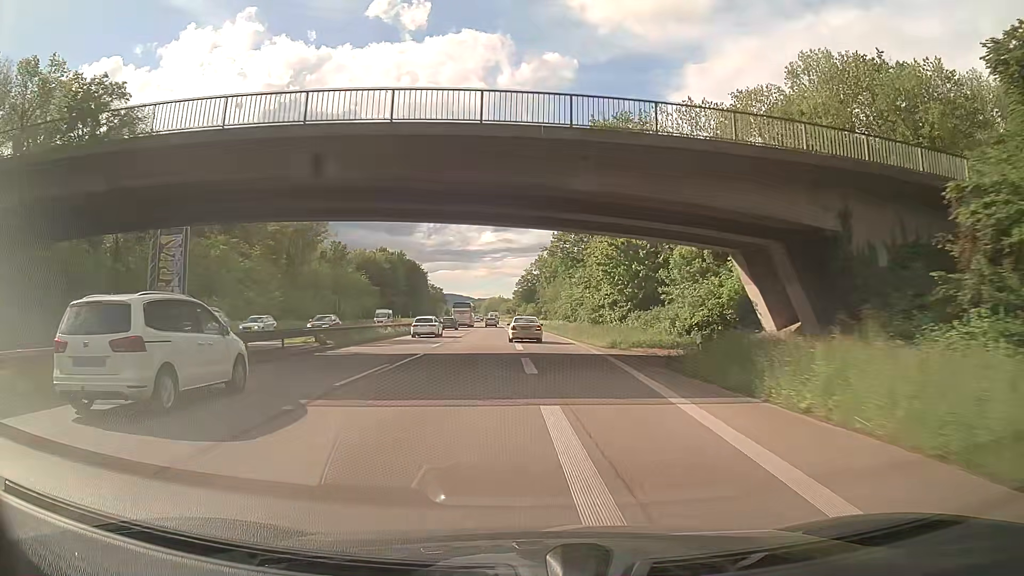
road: trunk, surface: asphalt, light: Day
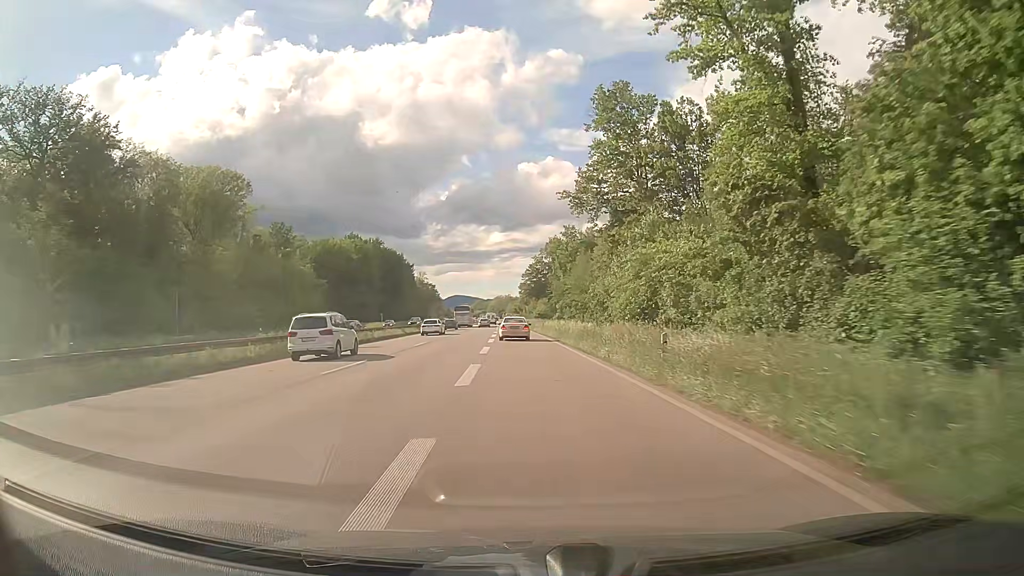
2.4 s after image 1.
(-0.9, +50.6) m; -1°
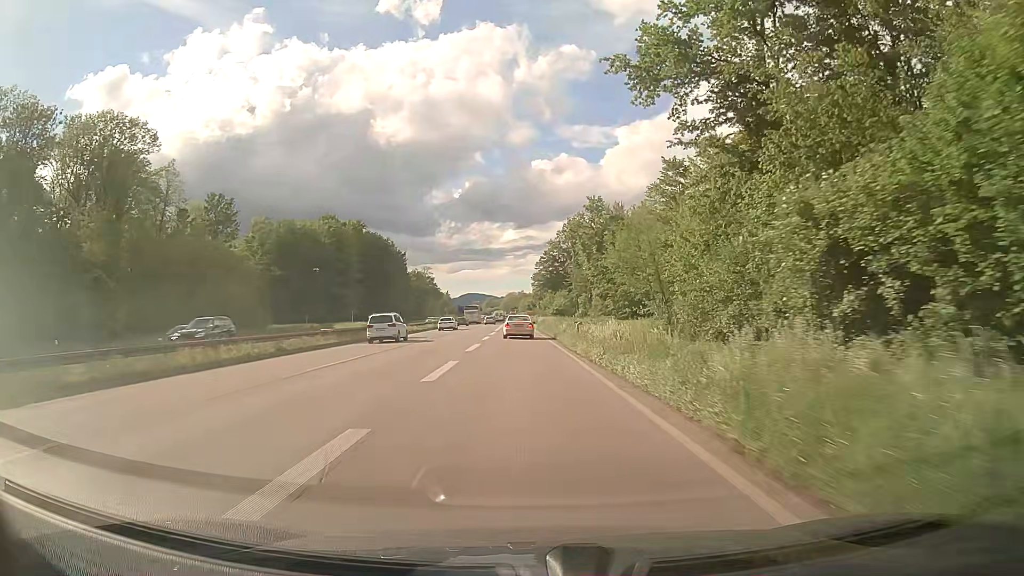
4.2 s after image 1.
(-0.3, +35.3) m; -1°
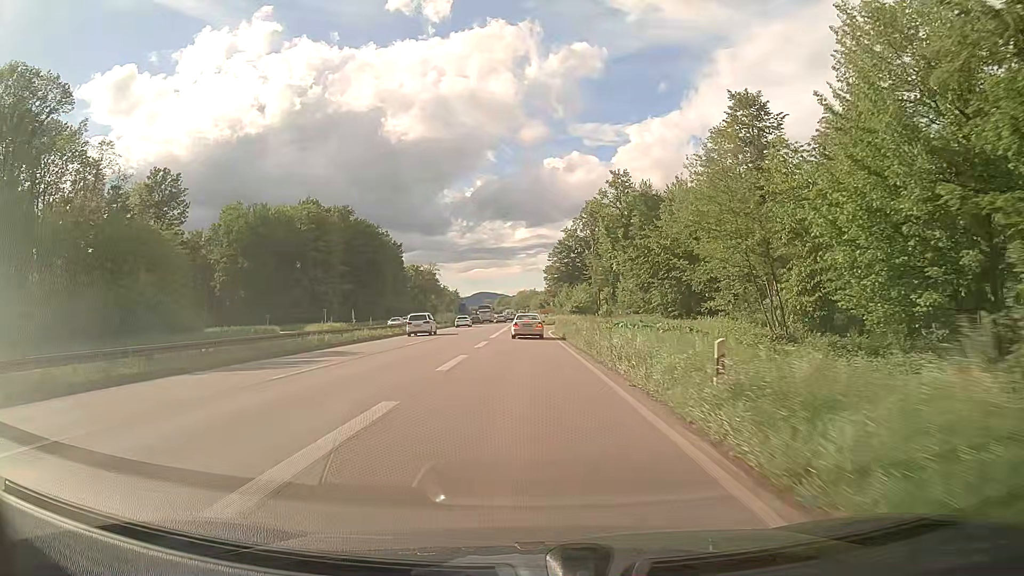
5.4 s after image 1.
(-0.4, +21.5) m; -1°
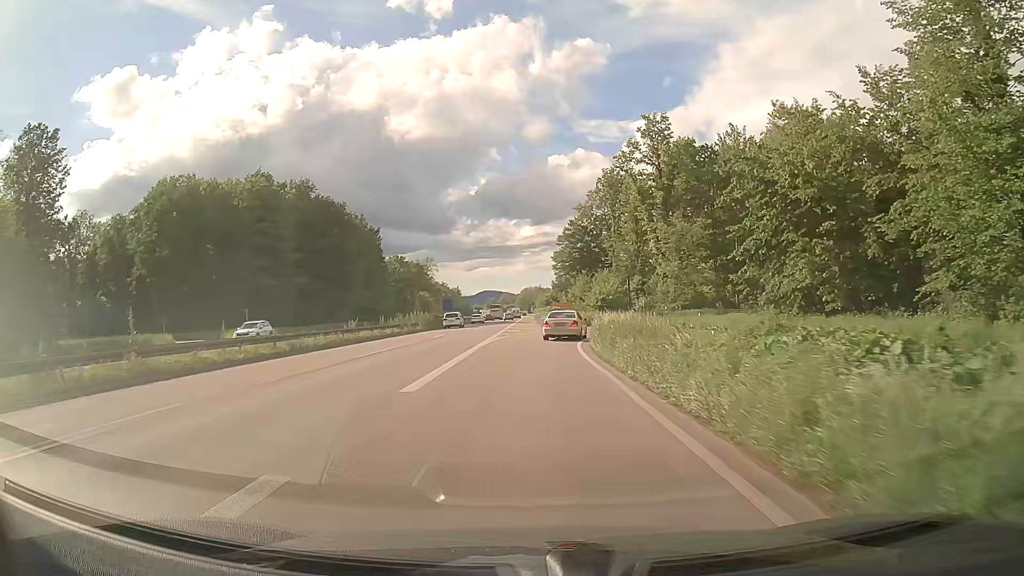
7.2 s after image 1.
(-0.2, +28.5) m; -1°
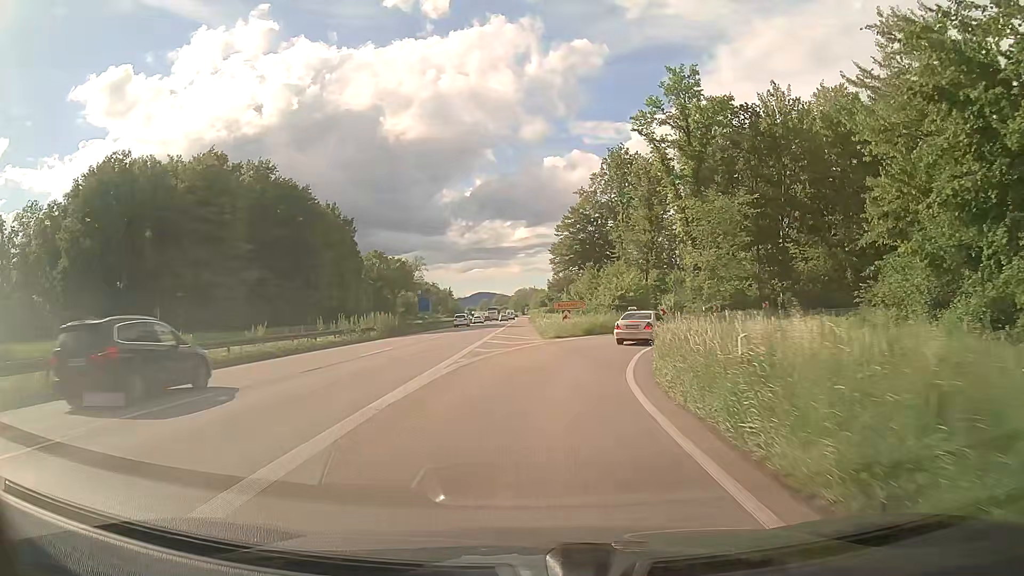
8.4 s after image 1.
(+0.1, +16.2) m; +1°
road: trunk_link
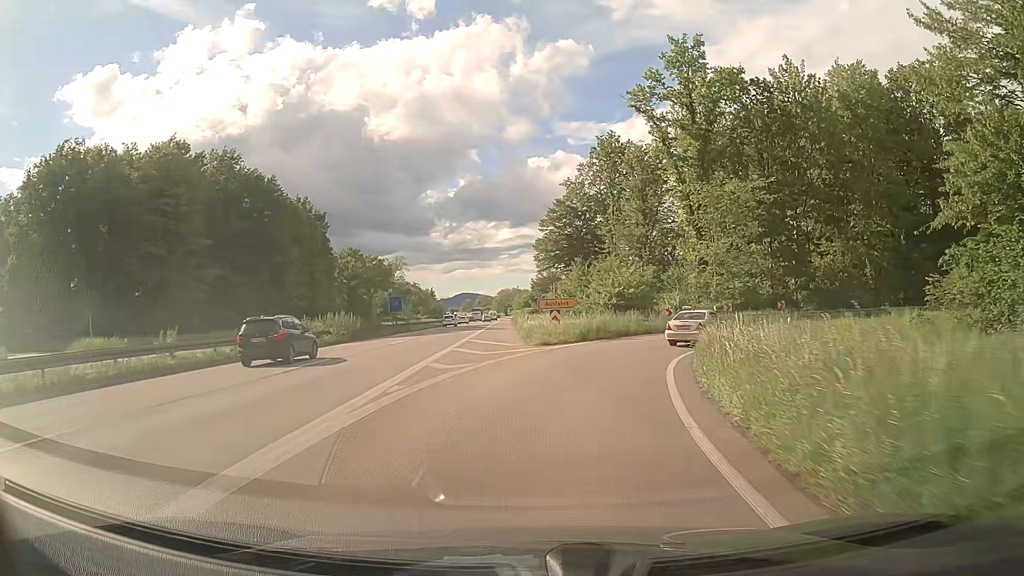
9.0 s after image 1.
(+0.1, +7.3) m; +1°
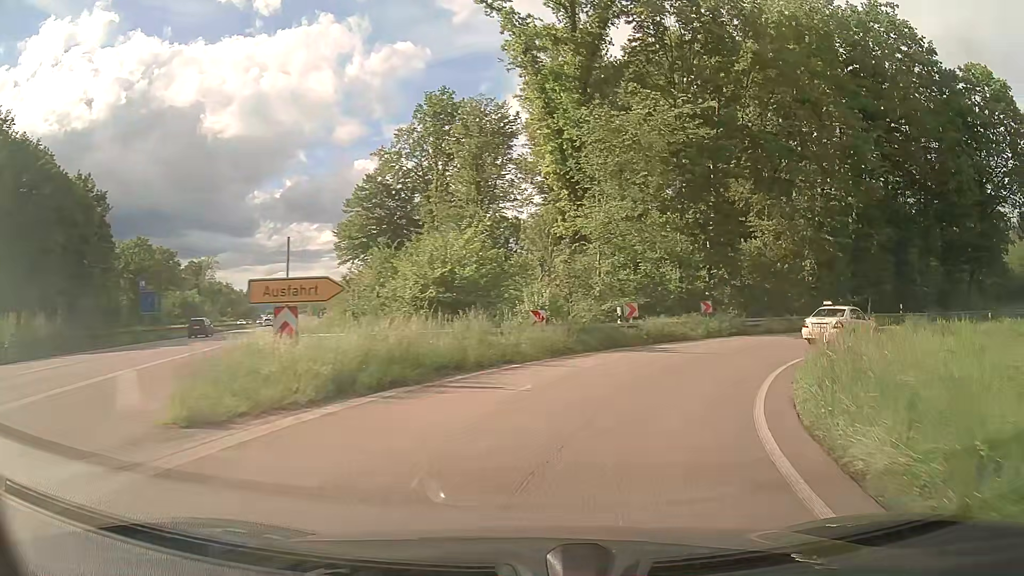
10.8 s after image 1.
(+1.9, +19.2) m; +15°
(+1, +10) (+5, +19) (+12, +26) (+21, +31) (+31, +34) (+41, +33) (+50, +30) (+58, +24) (+65, +17) (+71, +9) m
